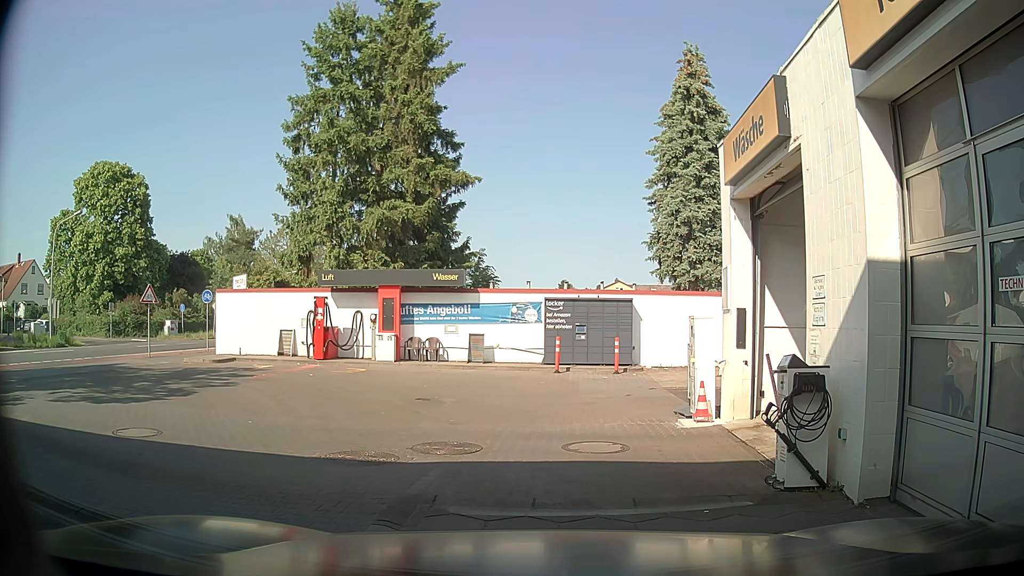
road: service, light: Day
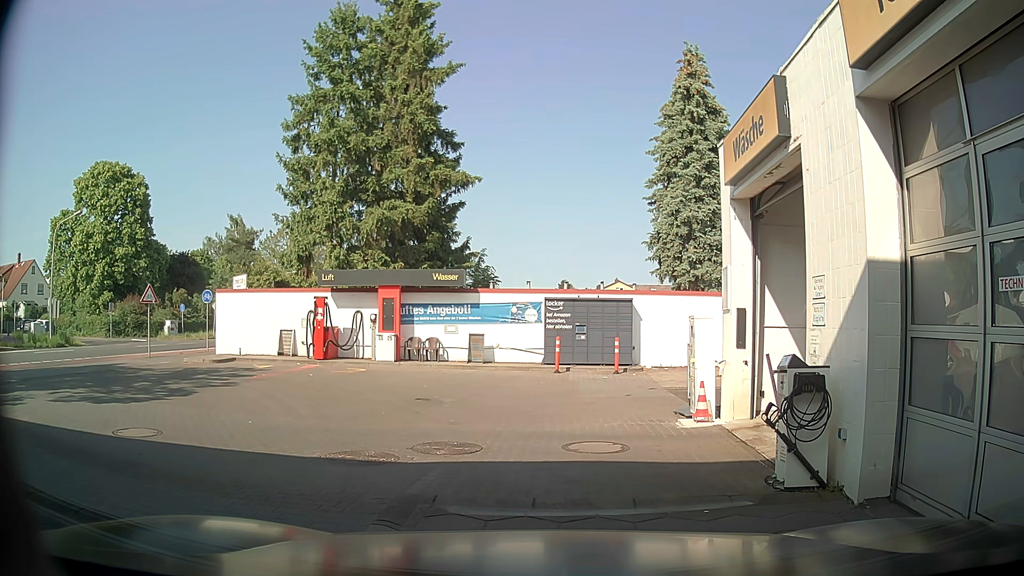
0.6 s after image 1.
(0.0, 0.0) m; 0°
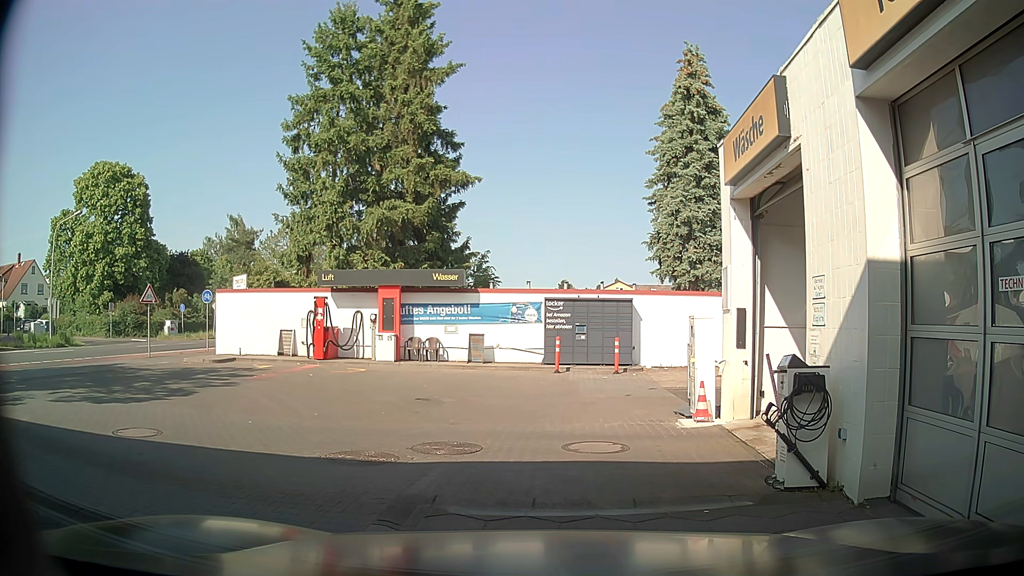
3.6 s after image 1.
(0.0, 0.0) m; 0°
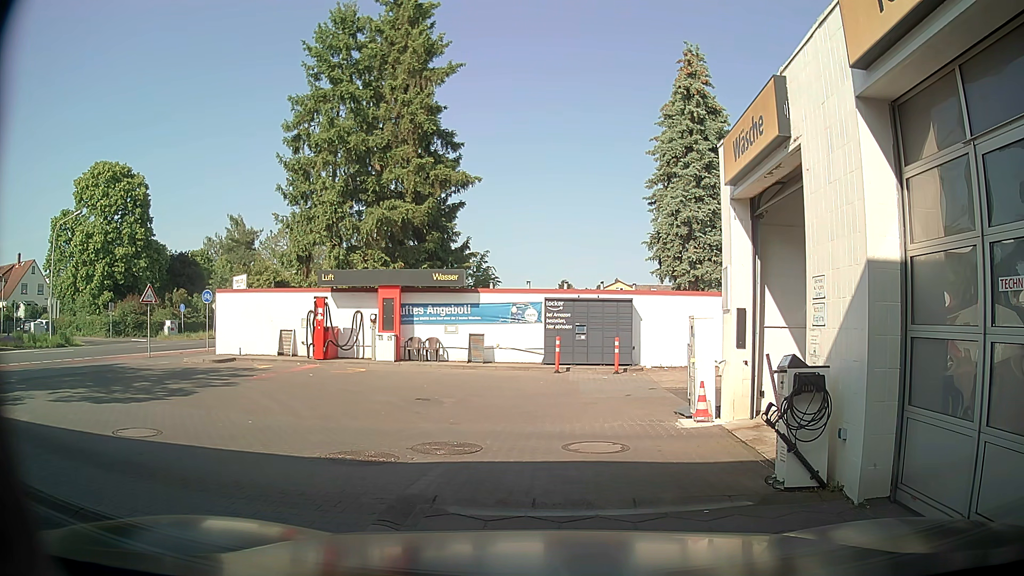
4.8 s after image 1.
(0.0, 0.0) m; 0°
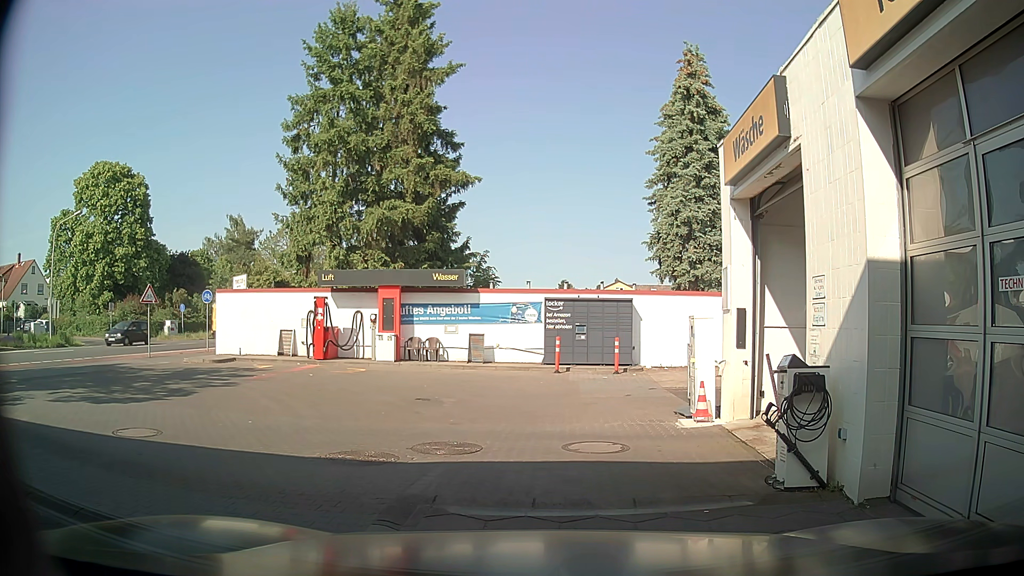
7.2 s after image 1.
(0.0, 0.0) m; 0°
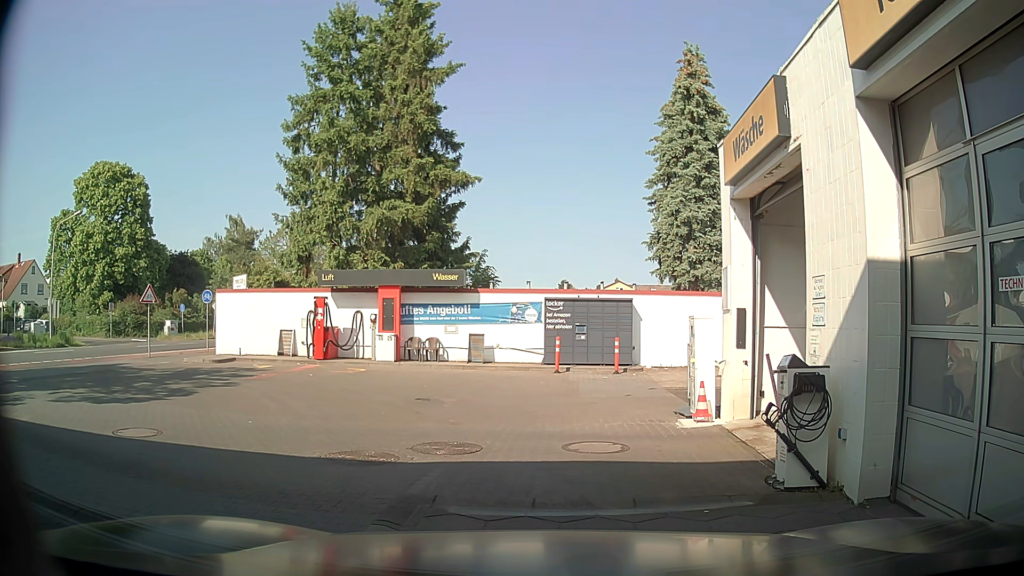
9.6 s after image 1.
(0.0, 0.0) m; 0°
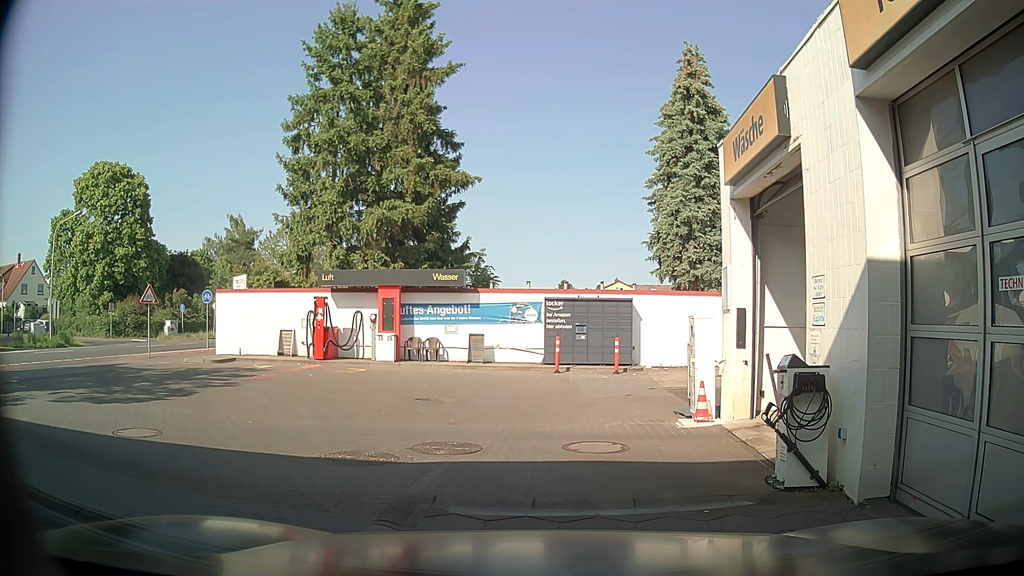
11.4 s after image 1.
(0.0, 0.0) m; 0°
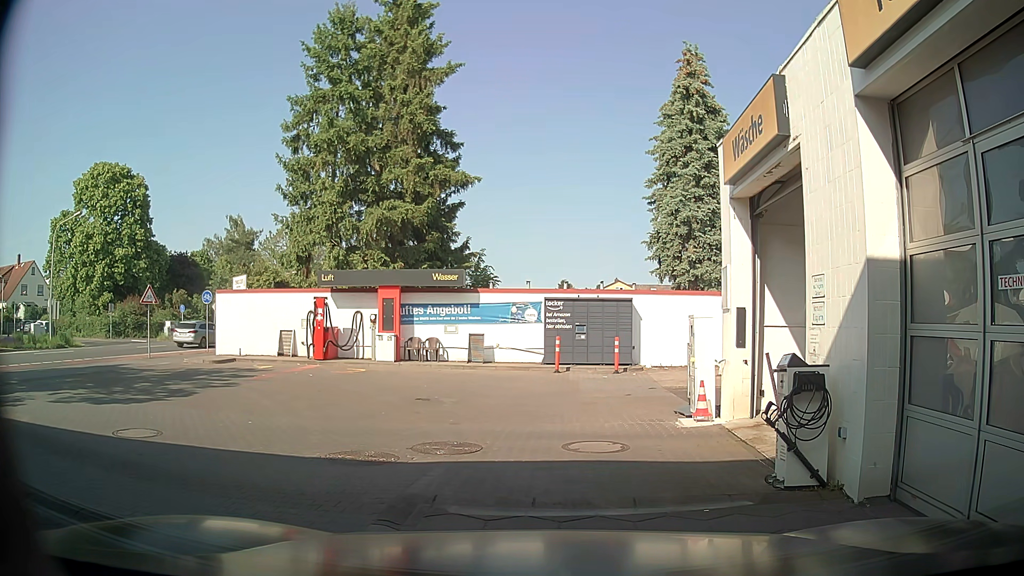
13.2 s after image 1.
(0.0, 0.0) m; 0°
